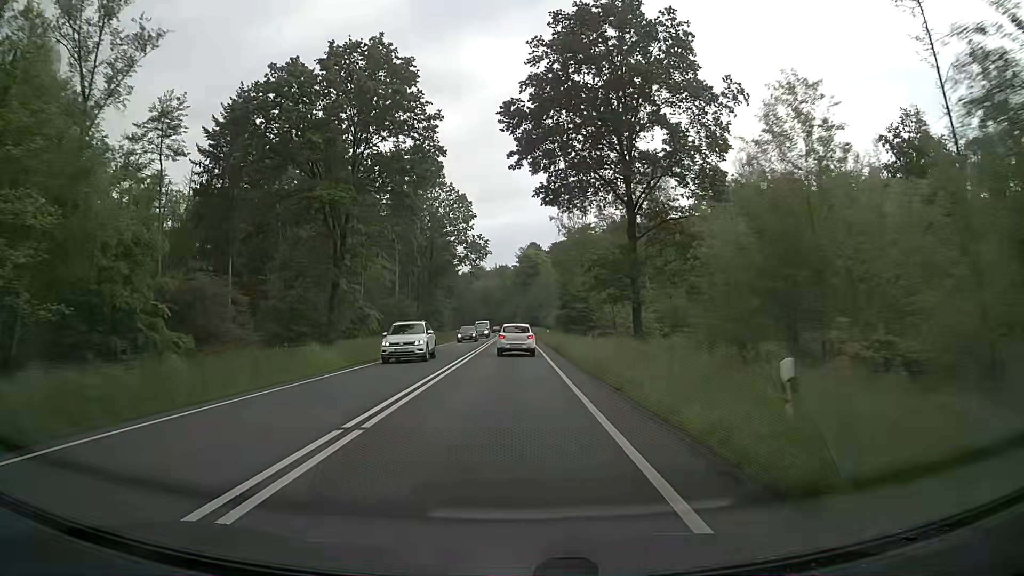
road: primary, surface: asphalt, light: Day
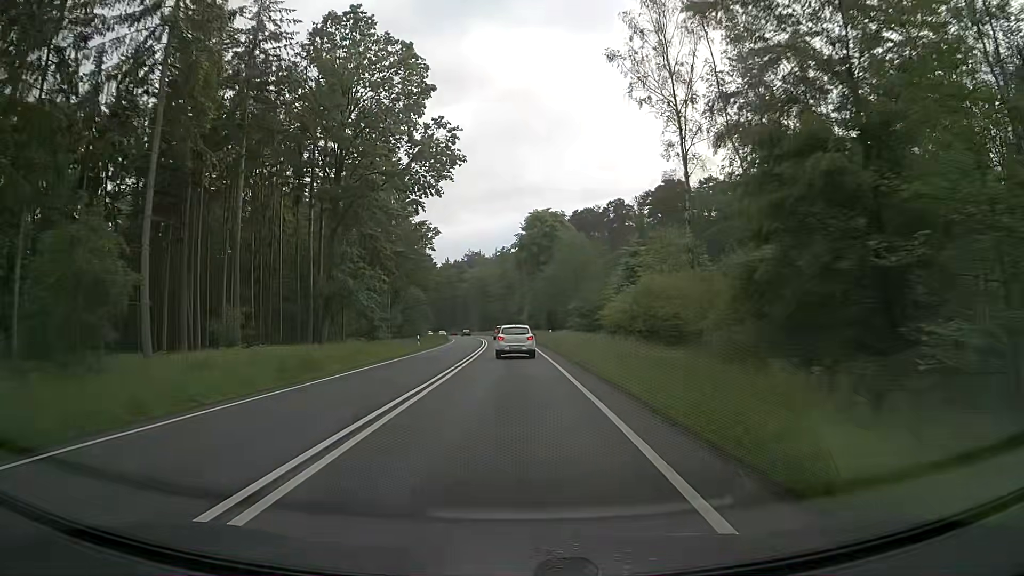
(-0.3, +55.1) m; 0°
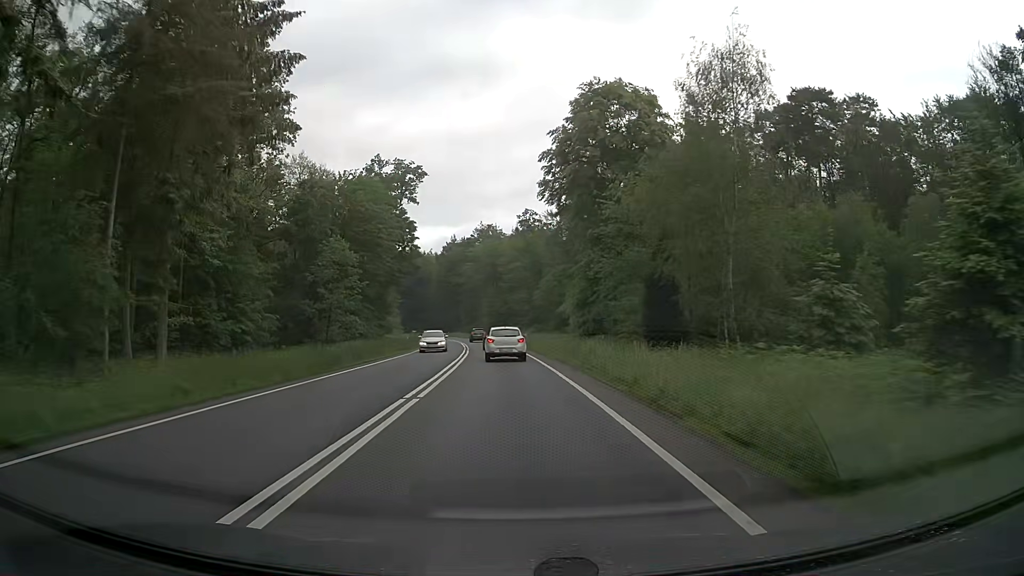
(-0.9, +54.2) m; -2°
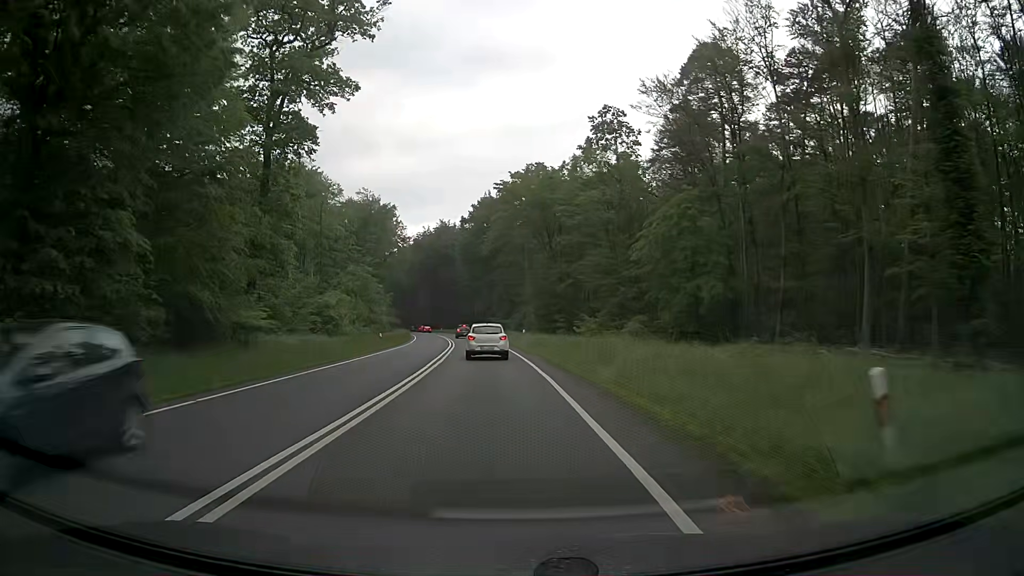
(-1.5, +53.6) m; -3°
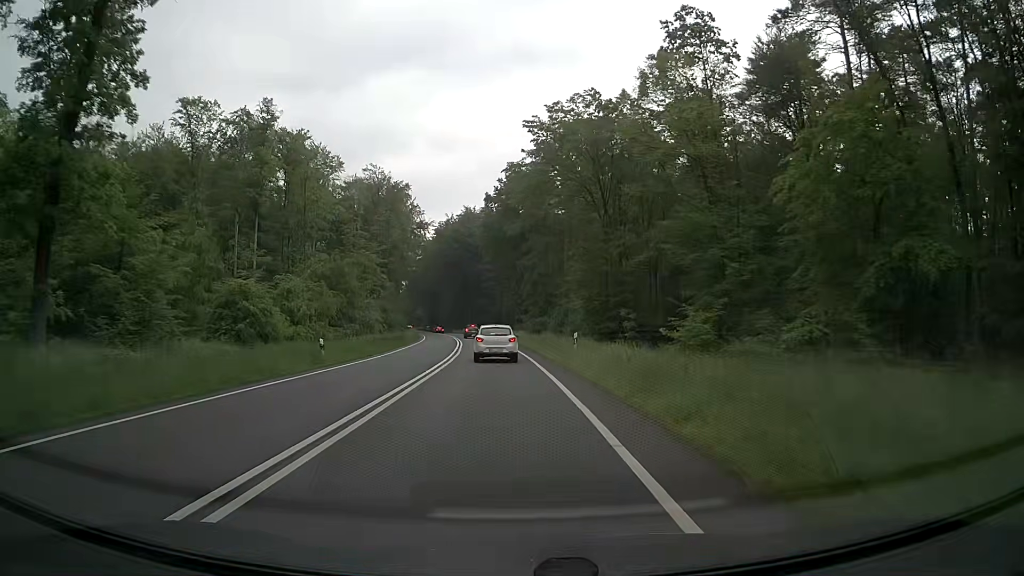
(-0.7, +21.2) m; -3°
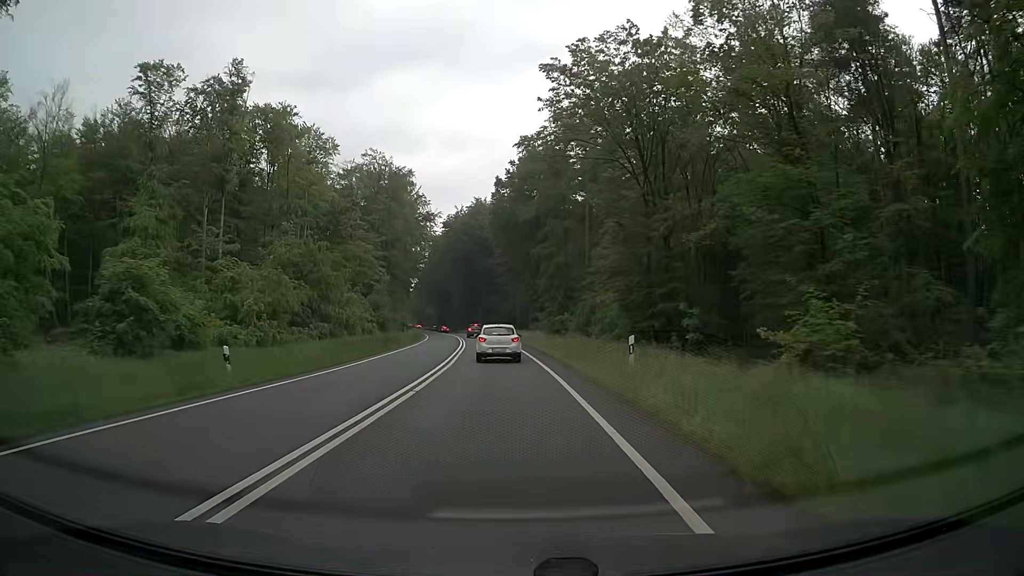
(-0.1, +10.5) m; -1°
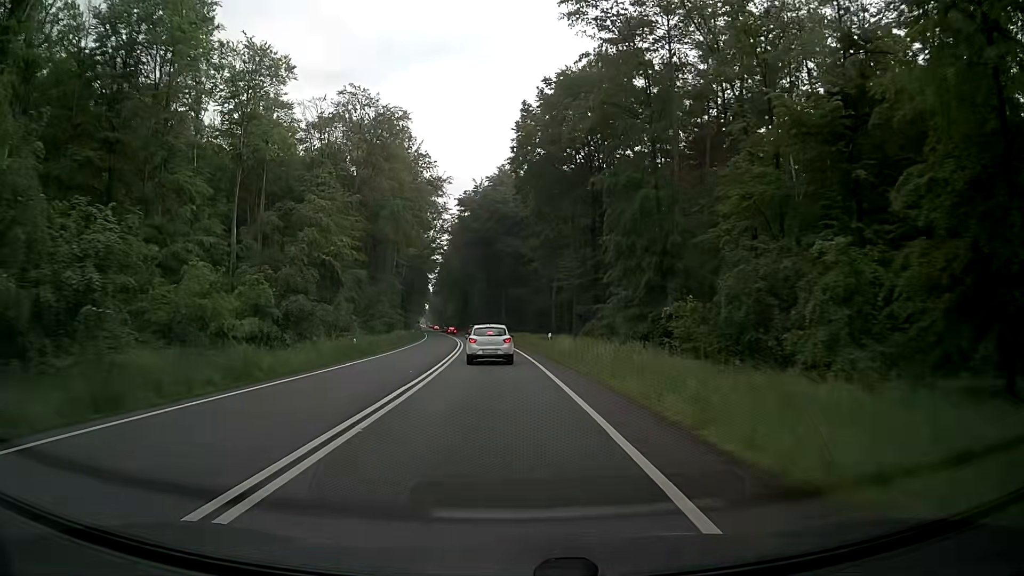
(-0.6, +30.7) m; -2°
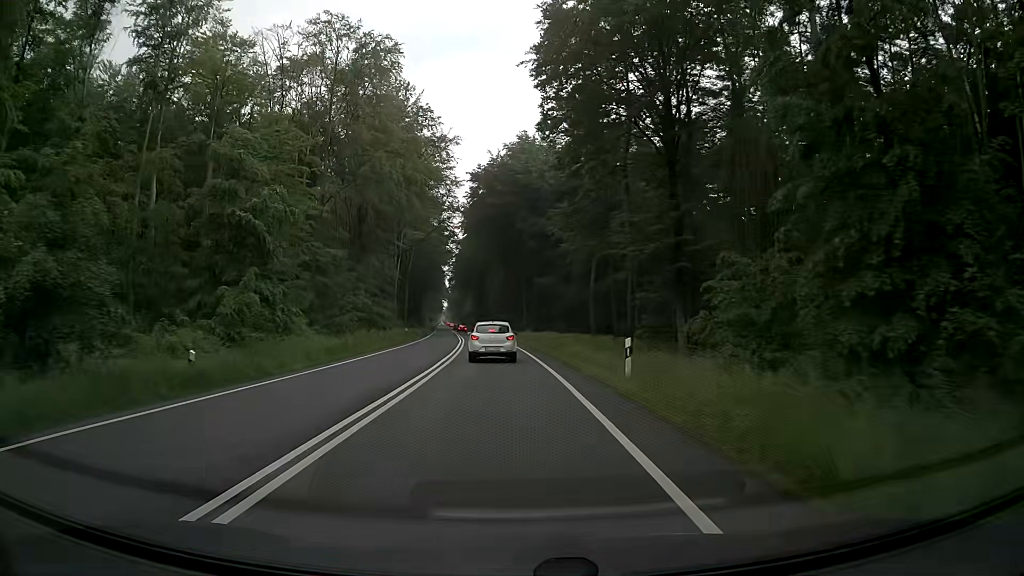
(-0.3, +19.5) m; -2°
(0, +10) (0, +20) (-1, +30) (-1, +40) (-2, +50) (-3, +60) (-3, +70) (-5, +80) (-6, +90) (-7, +100) m
